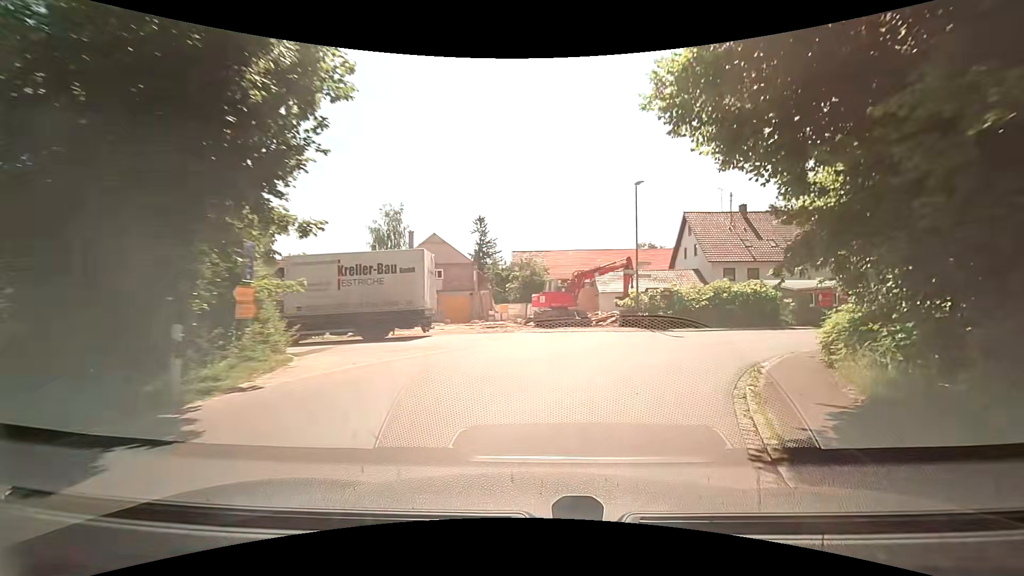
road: tertiary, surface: asphalt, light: Day
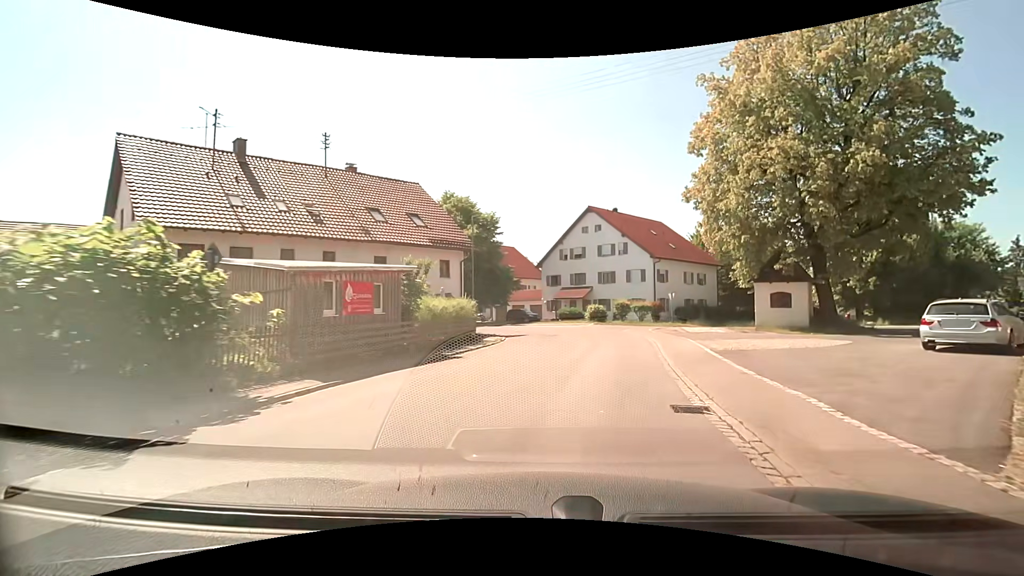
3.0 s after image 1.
(+10.2, +21.7) m; +48°
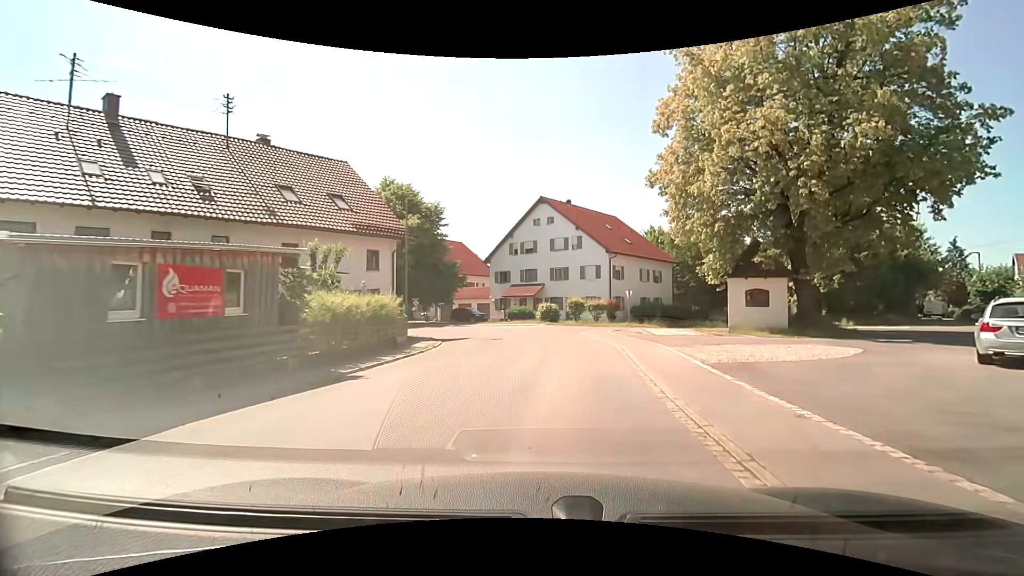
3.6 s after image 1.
(+0.2, +4.4) m; +4°
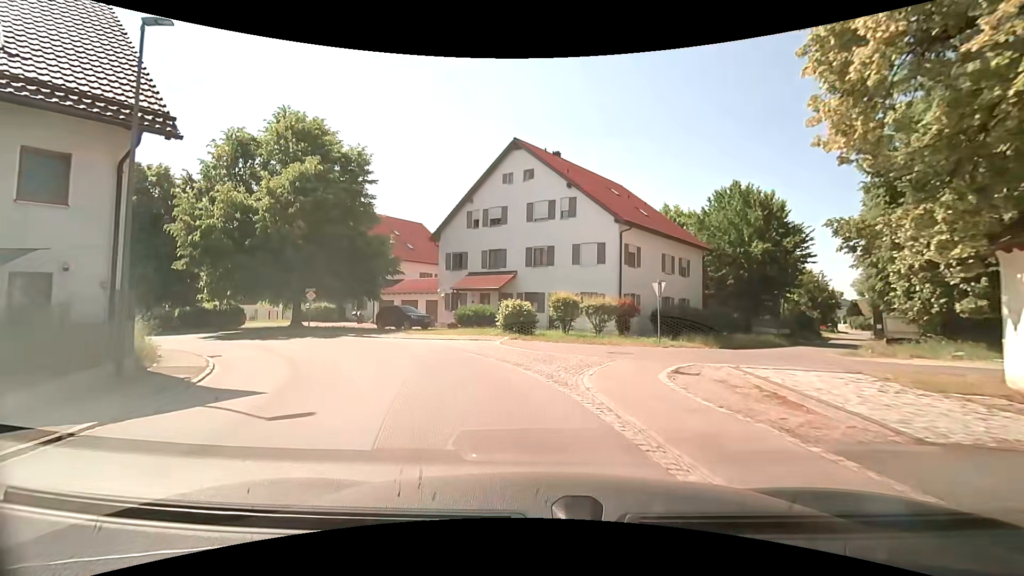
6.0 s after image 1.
(+1.4, +17.1) m; +2°
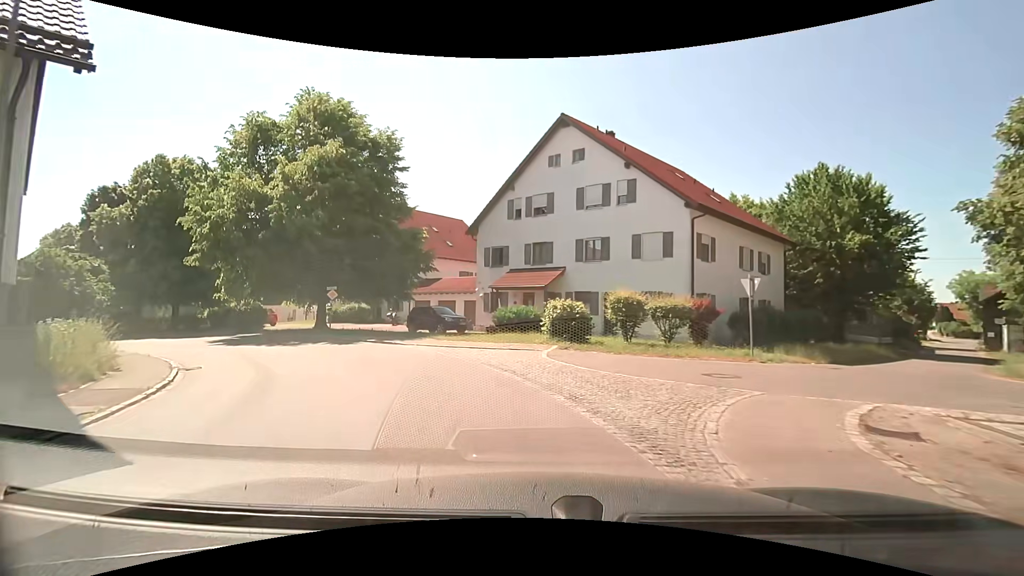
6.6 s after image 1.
(-0.2, +4.2) m; -5°
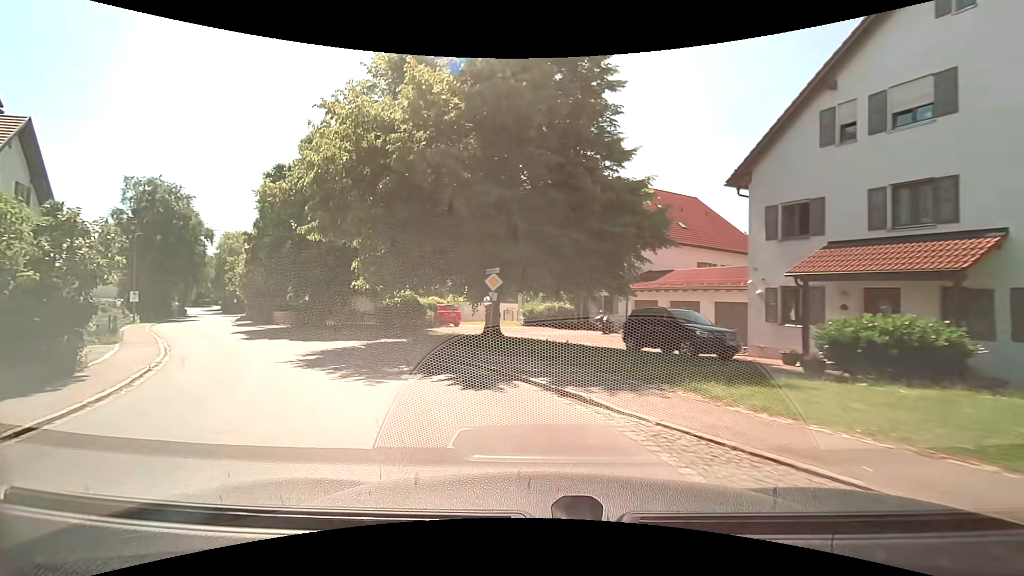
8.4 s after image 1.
(-2.4, +12.4) m; -24°
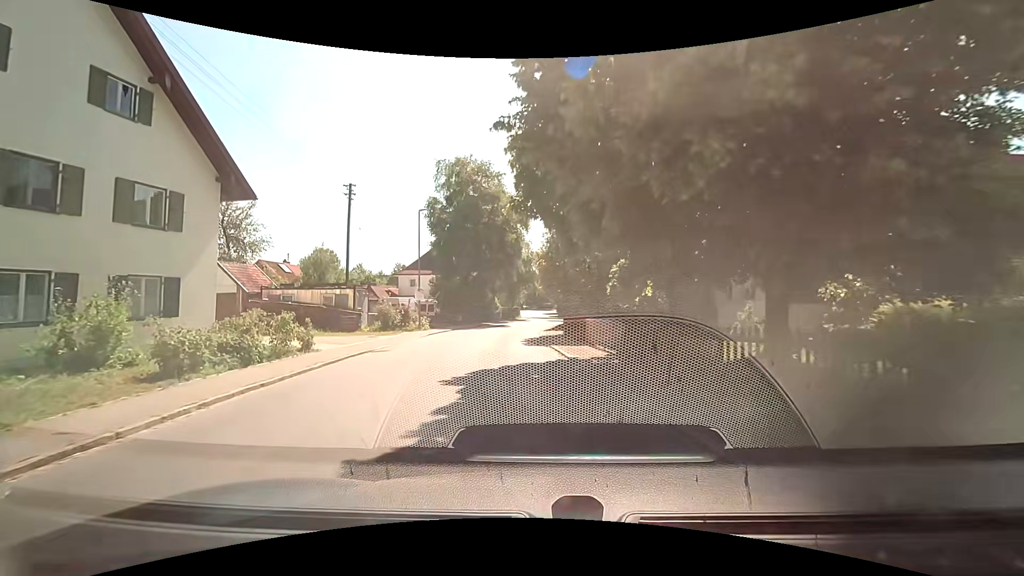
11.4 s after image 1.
(-8.6, +20.3) m; -38°
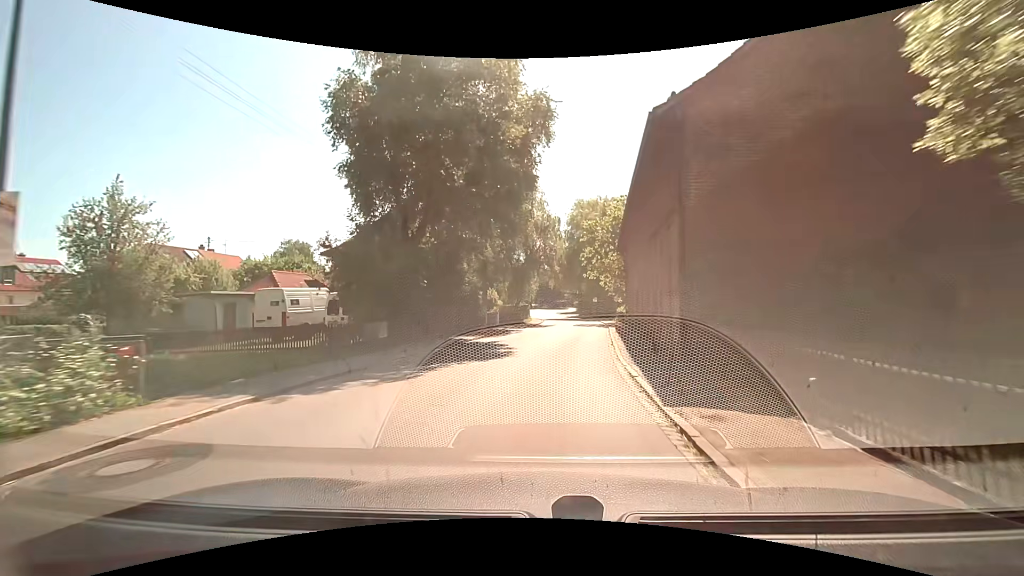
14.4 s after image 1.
(-0.7, +26.6) m; 0°
(0, +10) (+1, +20) (+3, +30) (+4, +40) (+5, +50) (+5, +60) (+5, +70) (+5, +80) (+4, +90) (+3, +100) m
